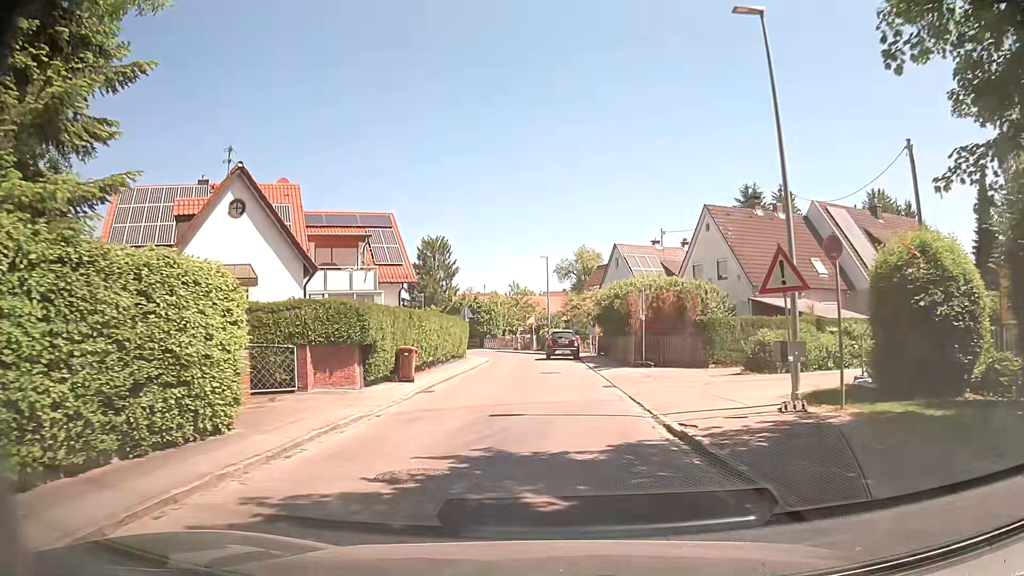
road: residential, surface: asphalt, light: Day
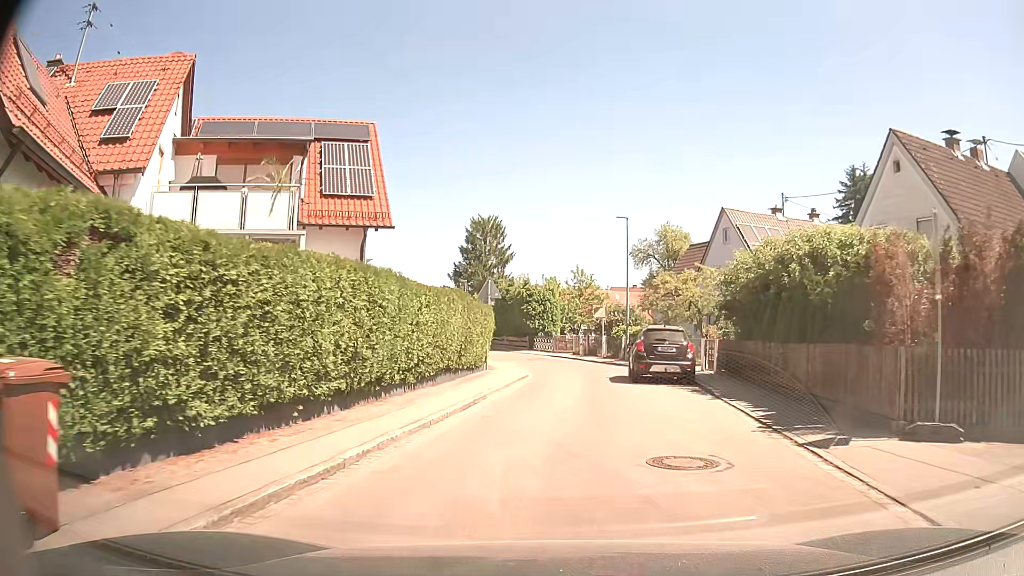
(-0.5, +17.5) m; -5°
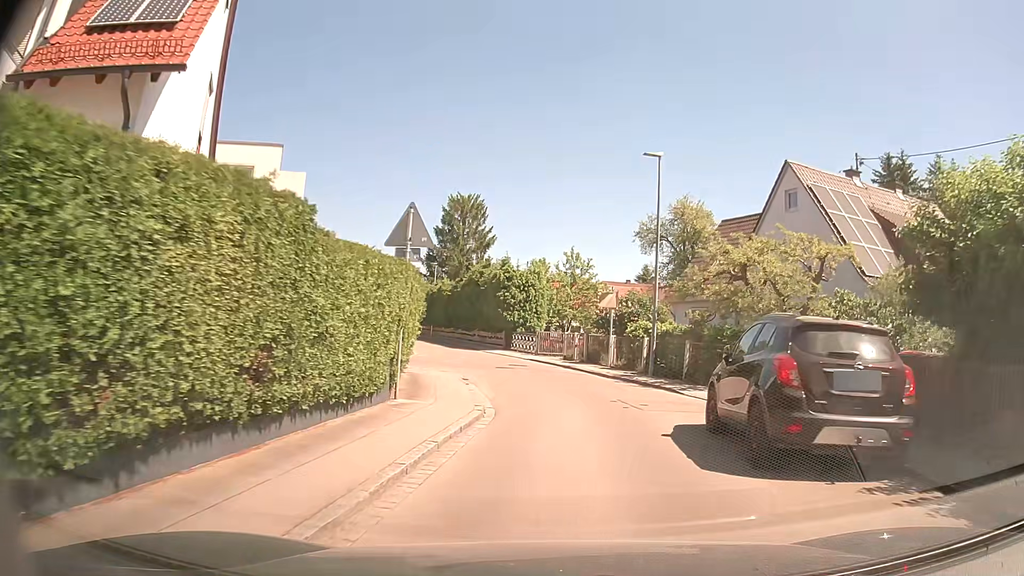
(0.0, +12.2) m; +2°
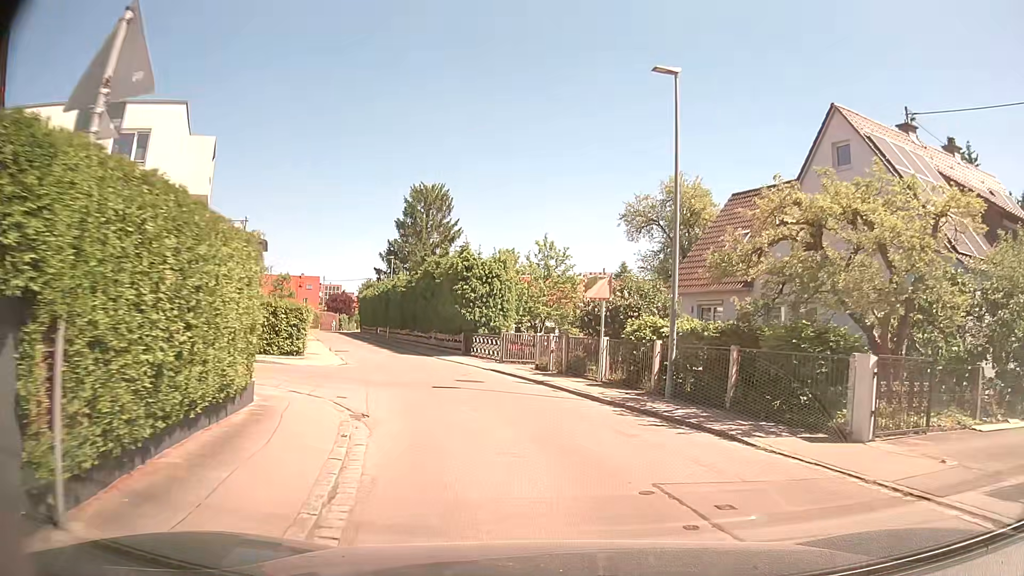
(+0.2, +7.6) m; +2°
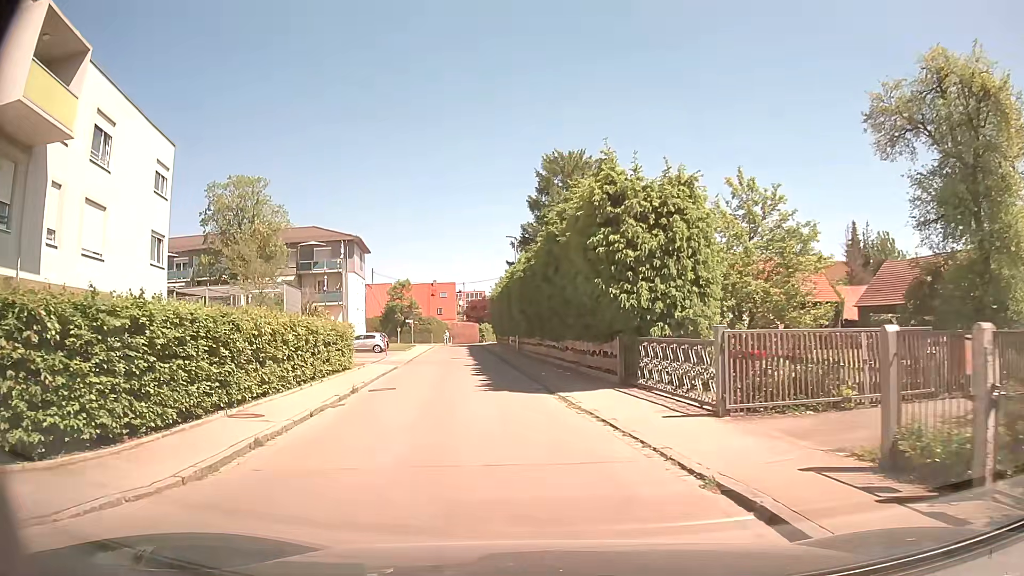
(-1.2, +18.0) m; -13°
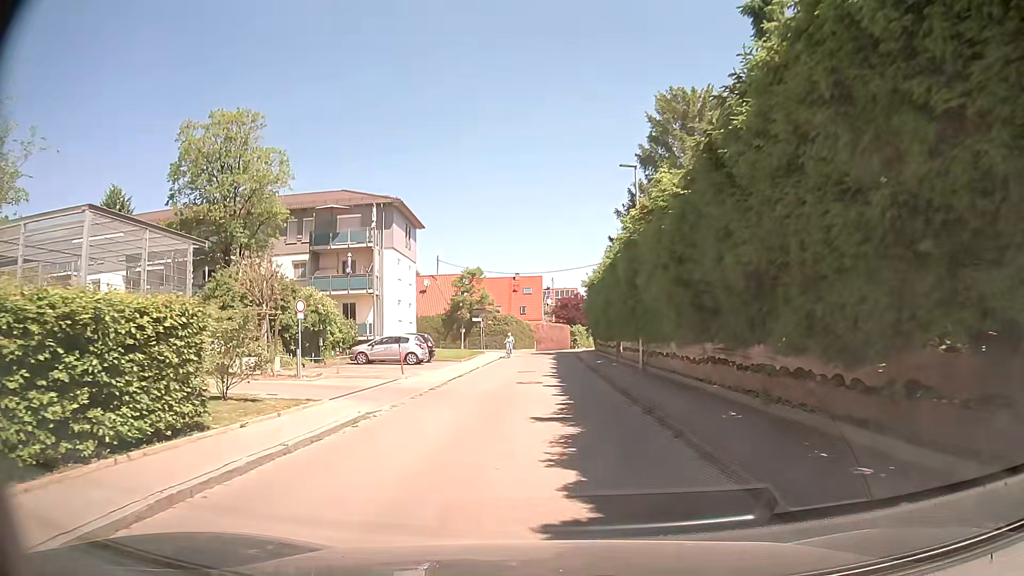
(-1.8, +18.5) m; -8°
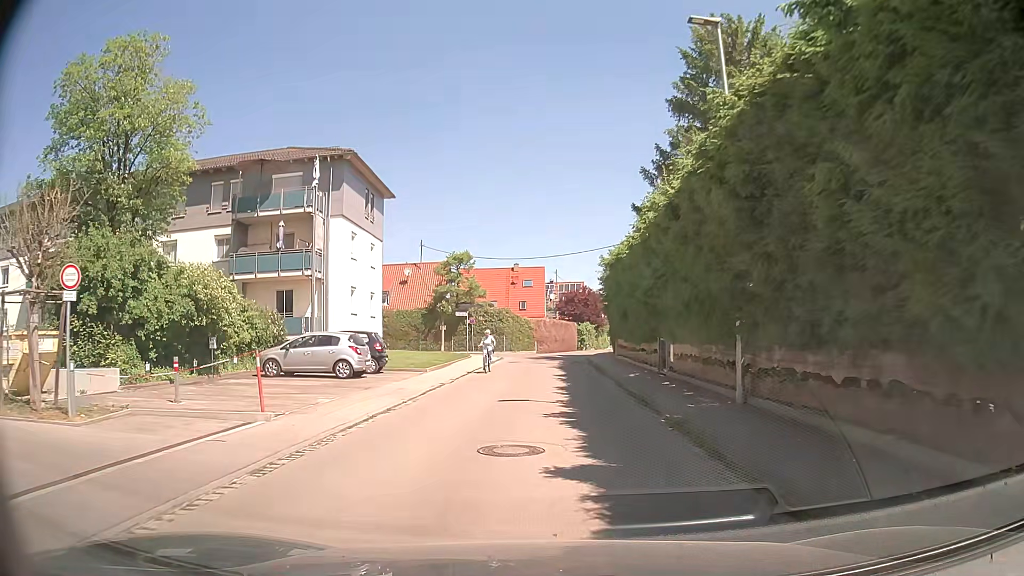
(-0.1, +11.8) m; -1°
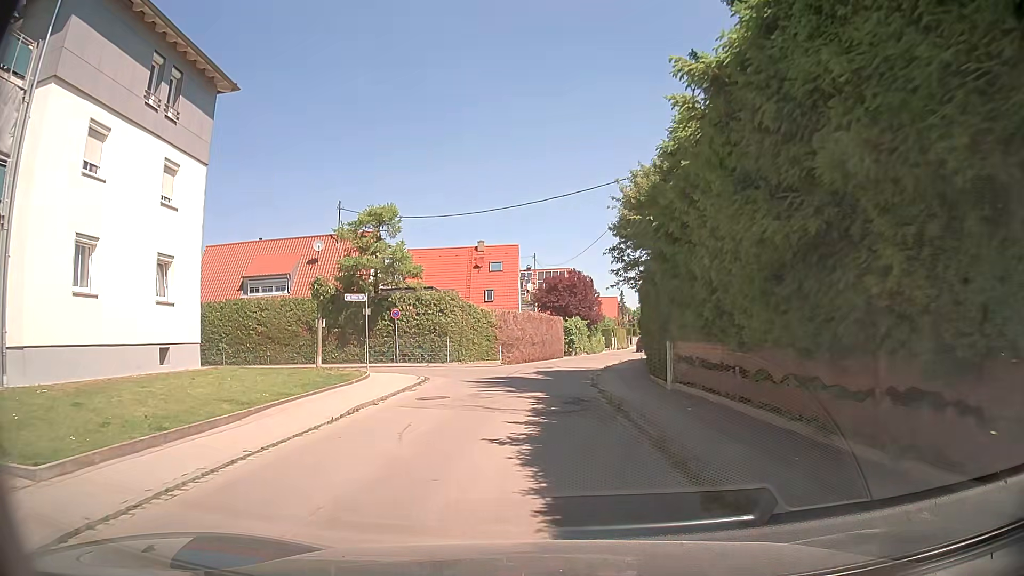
(+0.5, +20.3) m; +3°
(0, +10) (0, +20) (0, +30) (+2, +40) (+3, +50) (+5, +60) (+7, +69) (+9, +79) (+11, +89) (+13, +99) m
